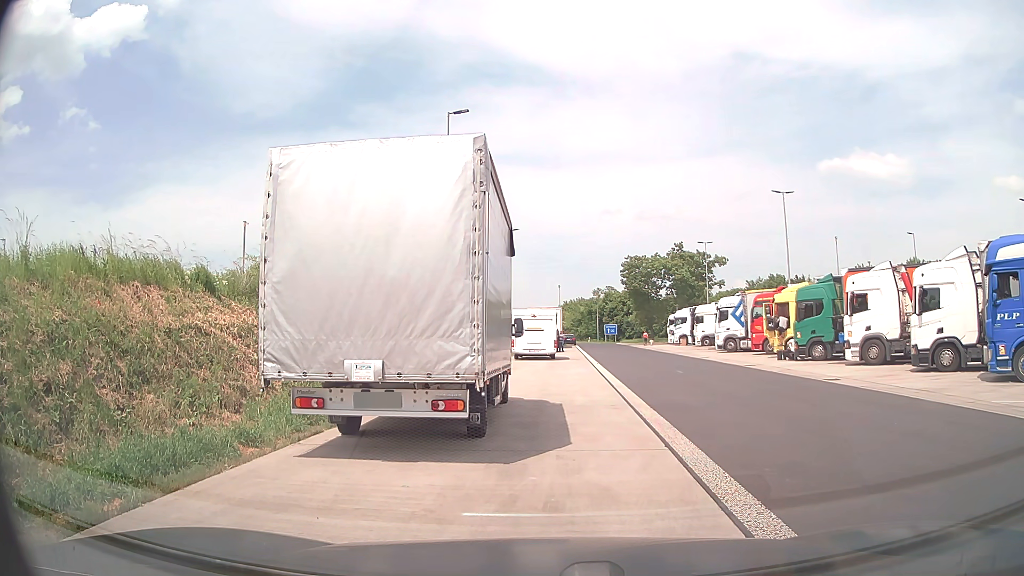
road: service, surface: asphalt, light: Day
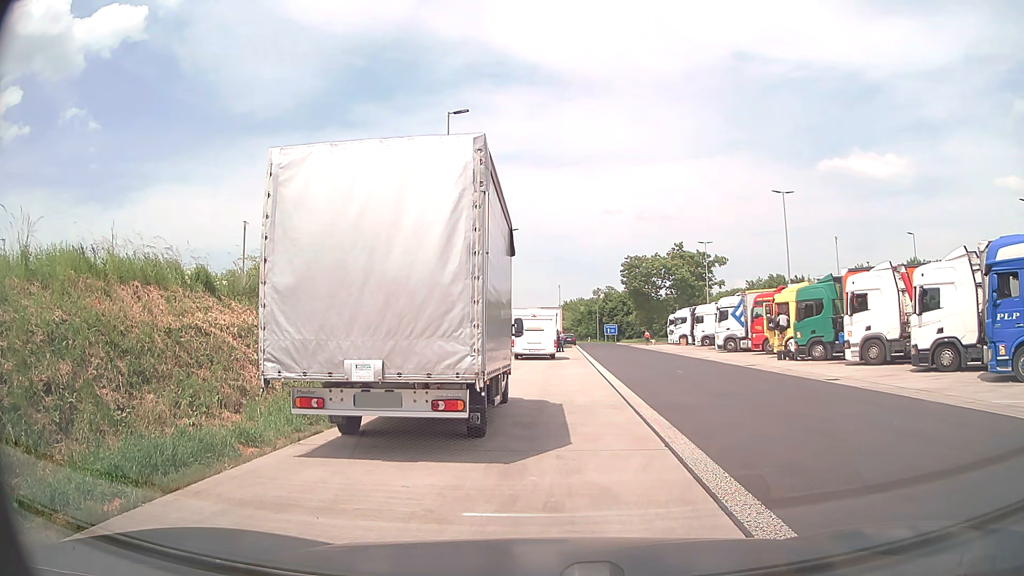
(0.0, 0.0) m; 0°
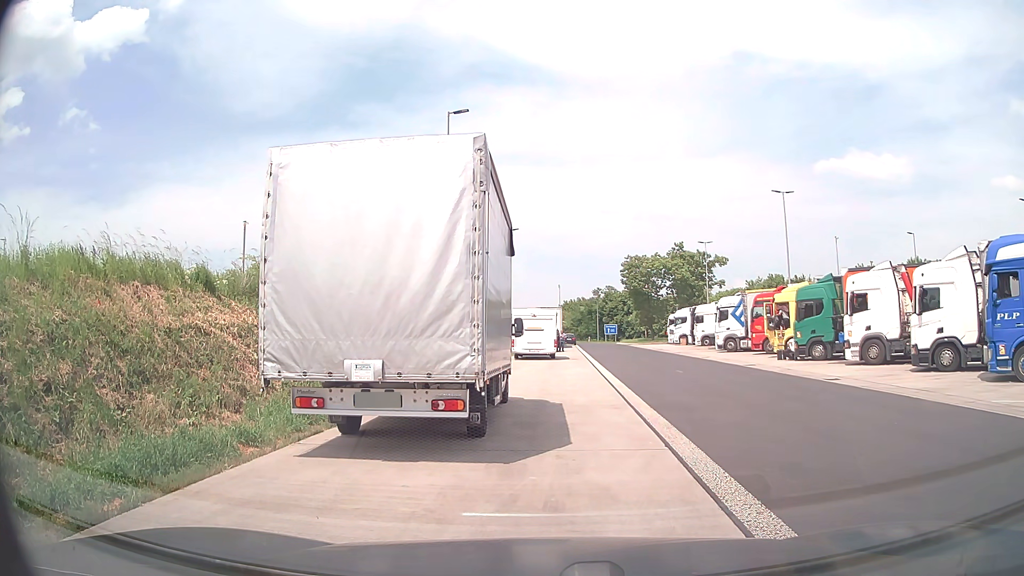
(0.0, 0.0) m; 0°
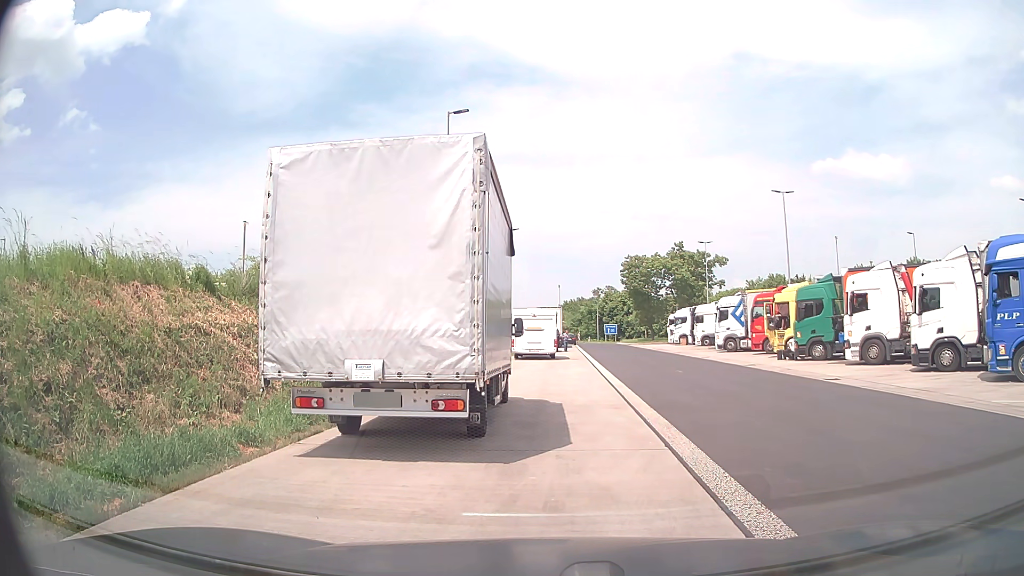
(0.0, 0.0) m; 0°
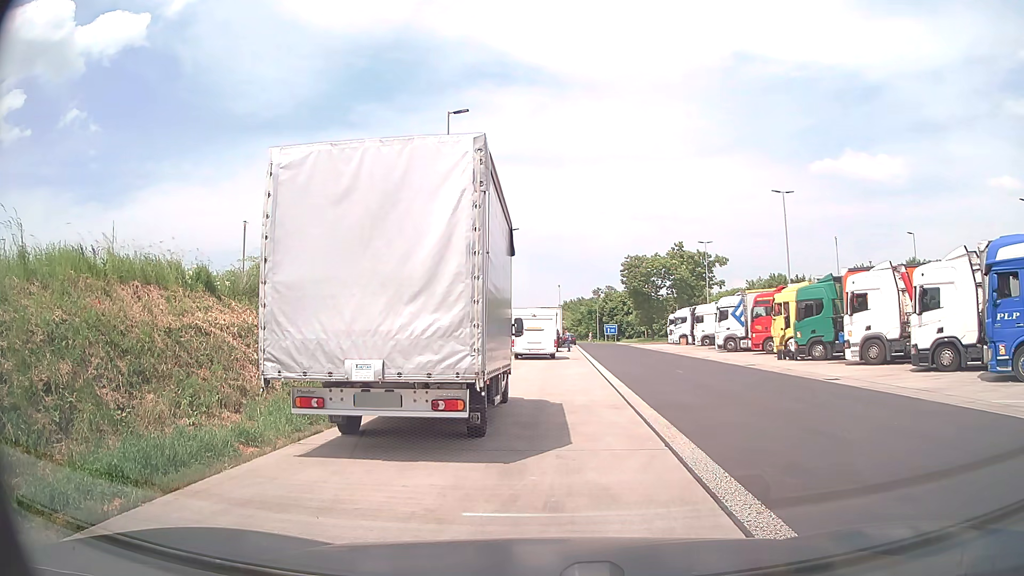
(0.0, 0.0) m; 0°
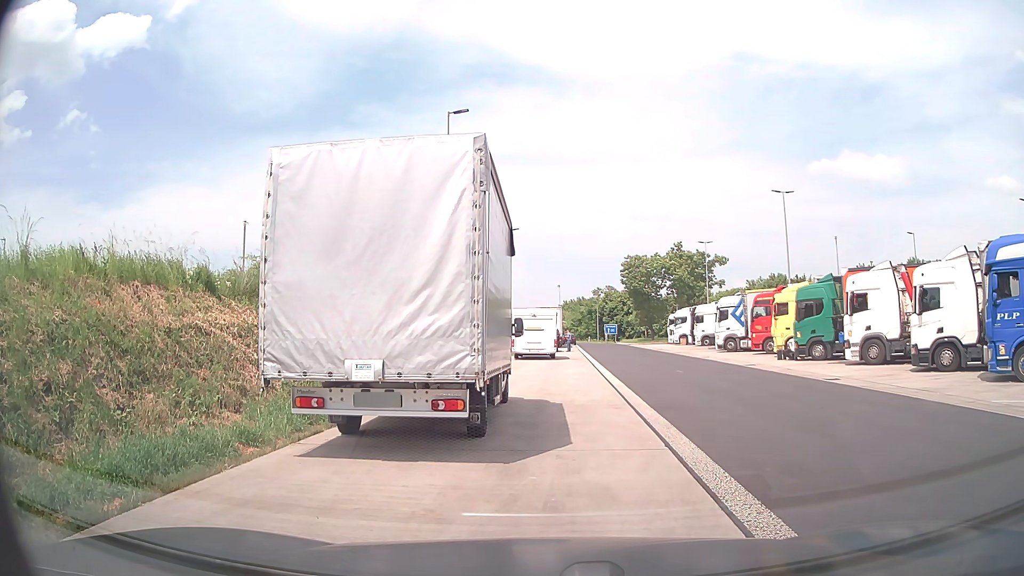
(0.0, 0.0) m; 0°
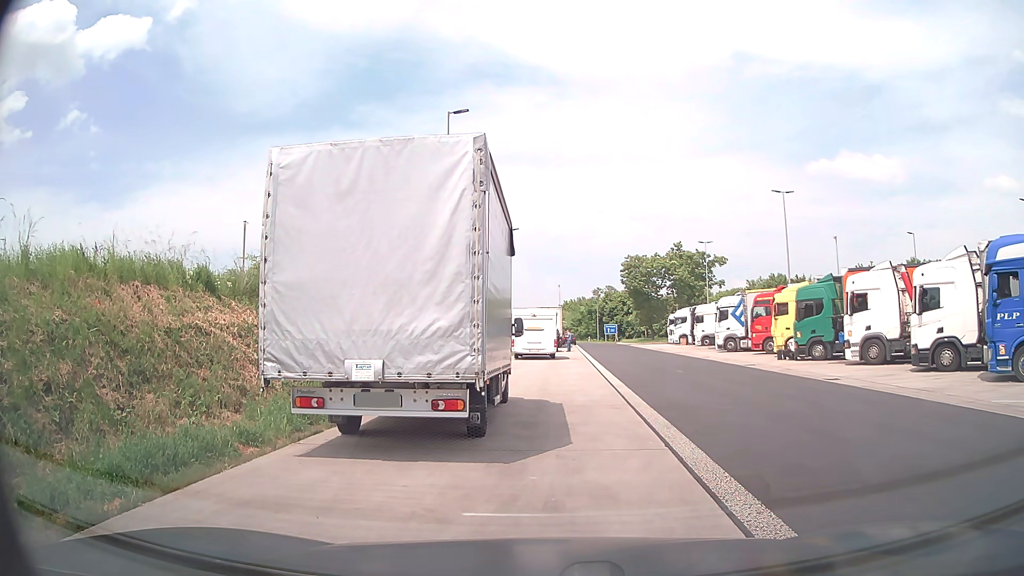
(0.0, 0.0) m; 0°
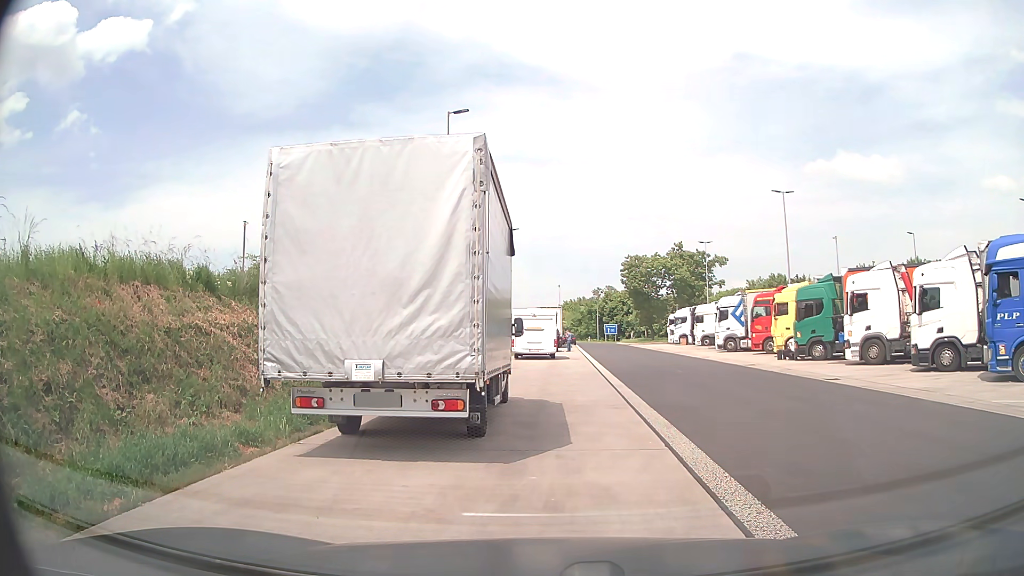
(0.0, 0.0) m; 0°
